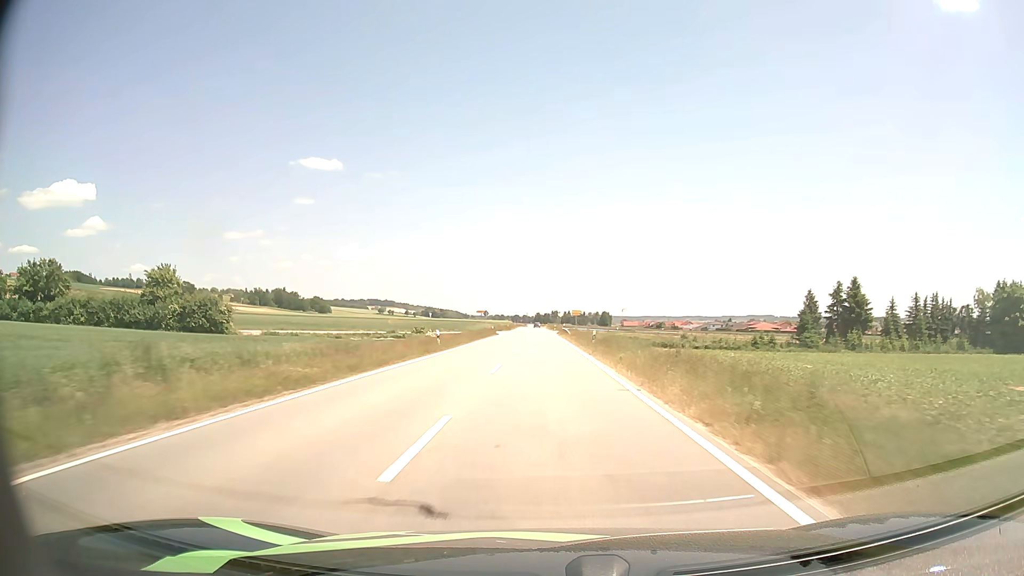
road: tertiary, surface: asphalt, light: Day
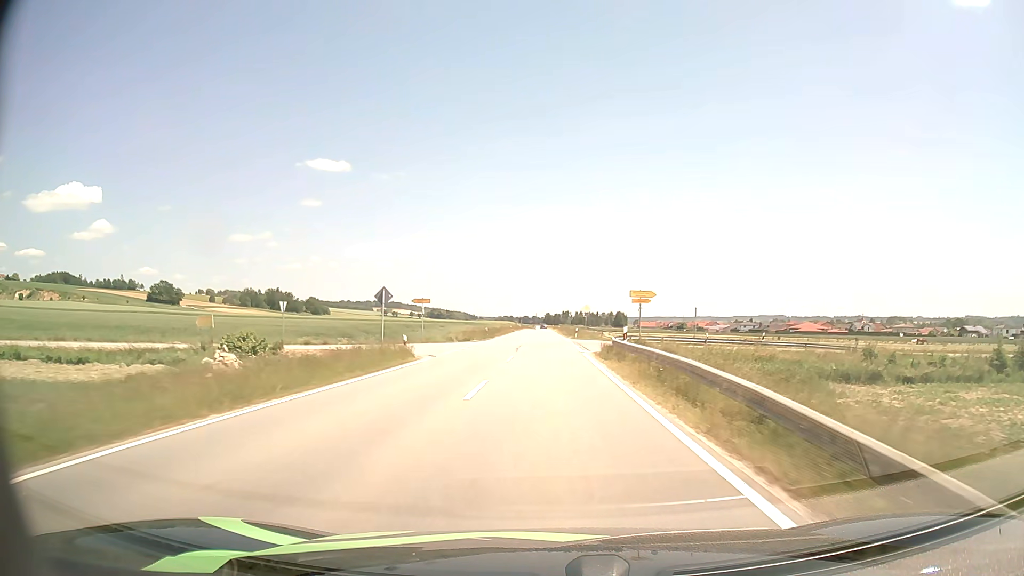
(-0.4, +55.8) m; -1°
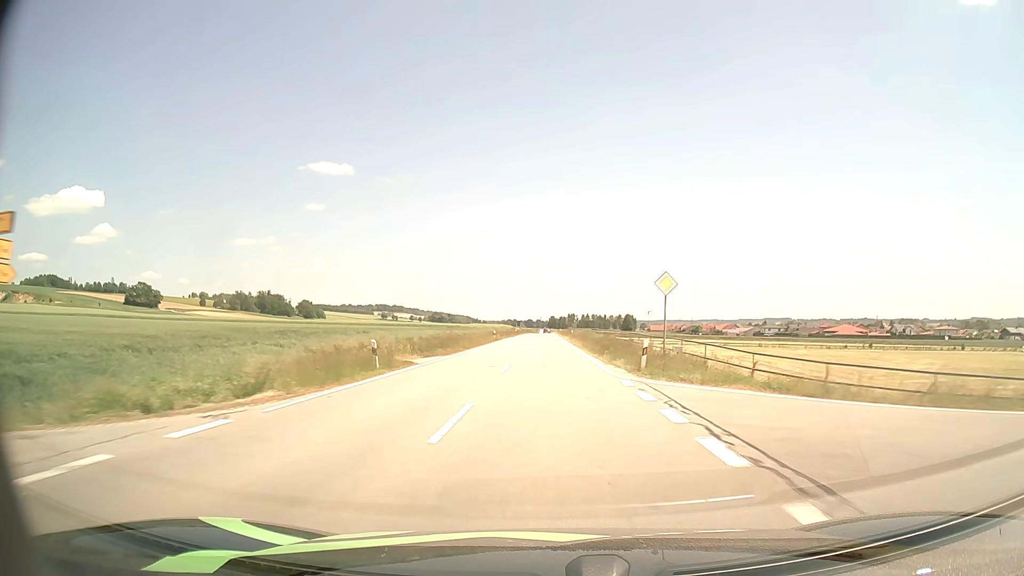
(-0.1, +41.5) m; 0°
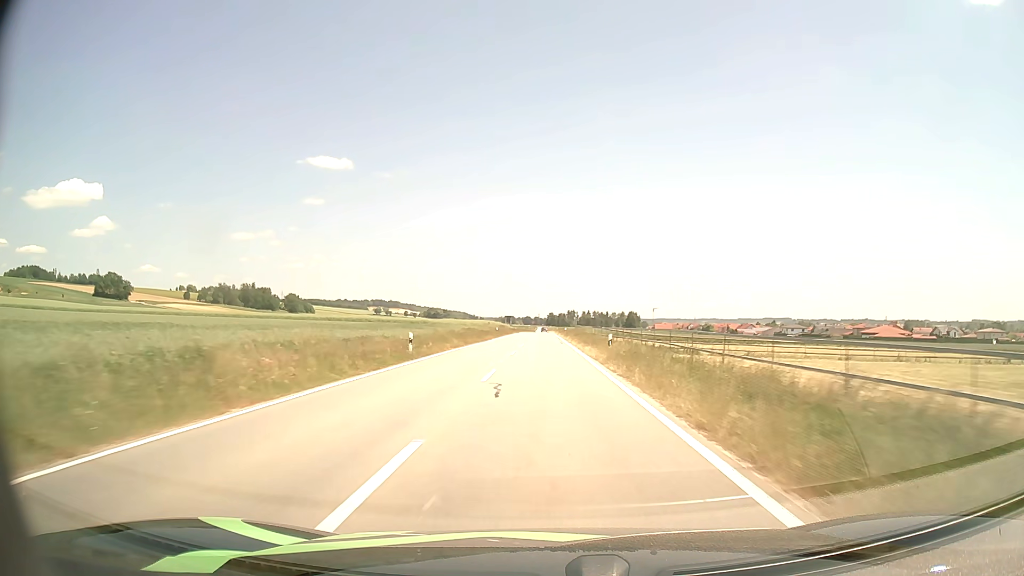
(-0.1, +41.6) m; 0°
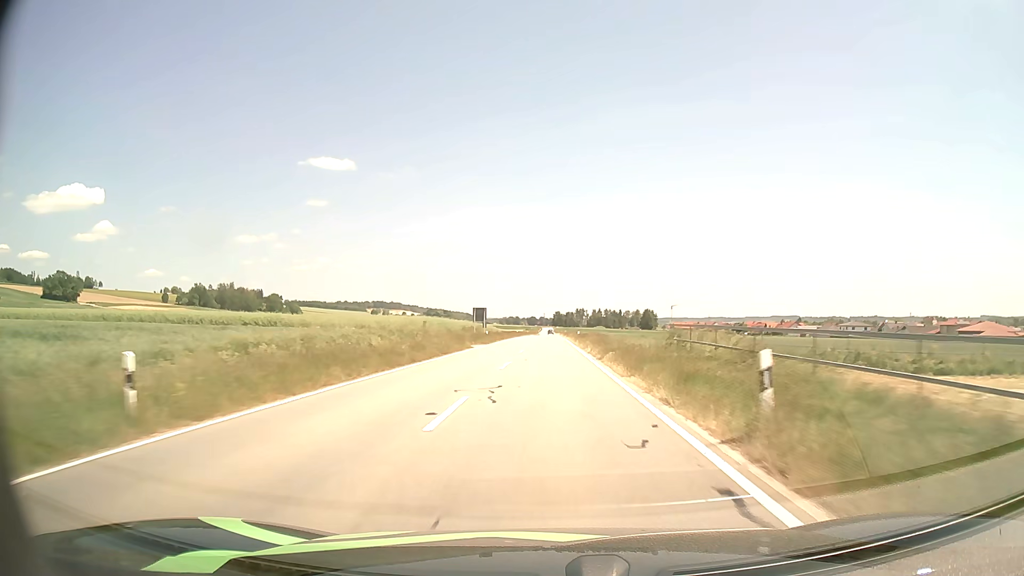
(-0.3, +69.7) m; -1°
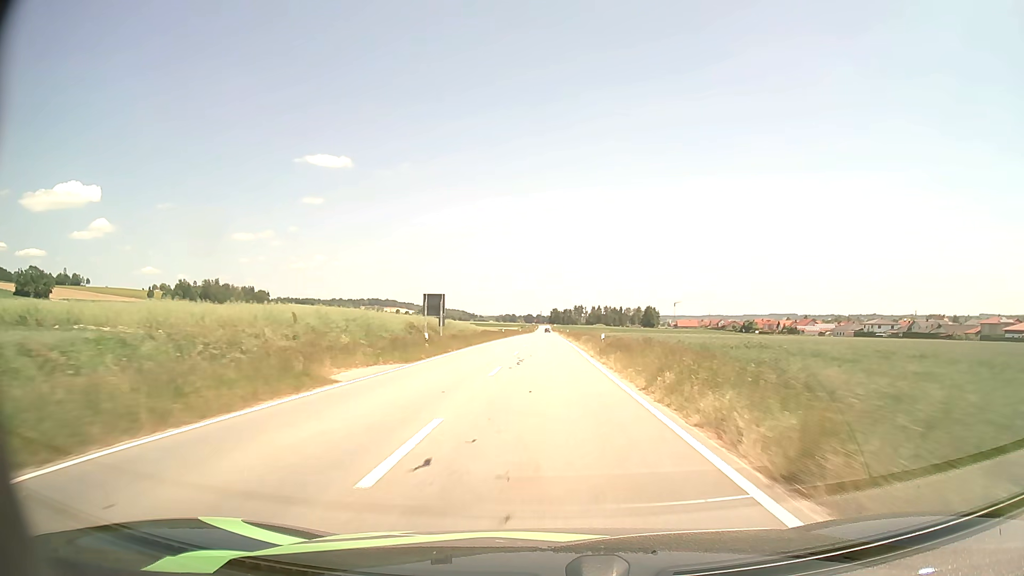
(+0.1, +27.9) m; 0°
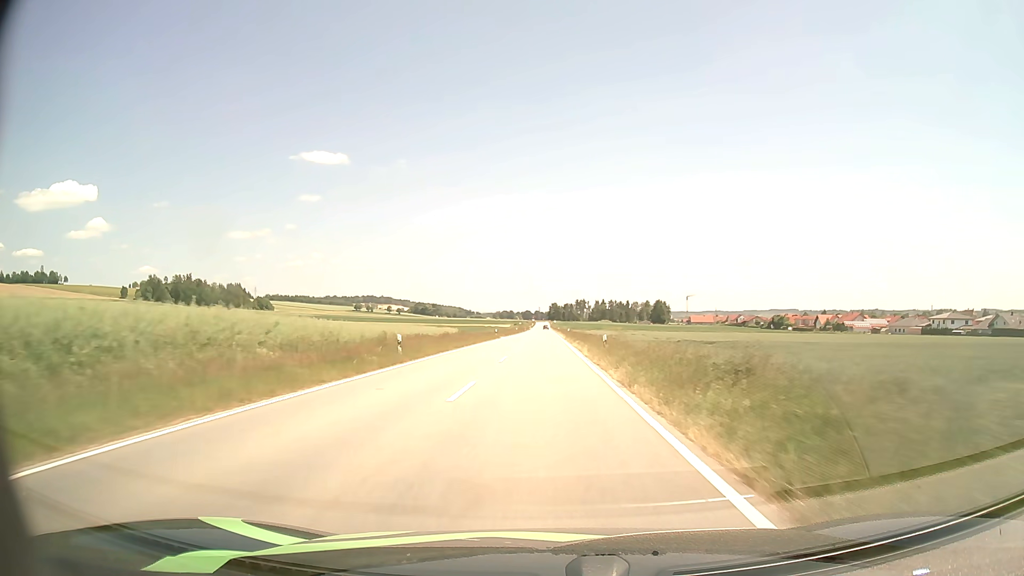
(+0.3, +55.9) m; 0°
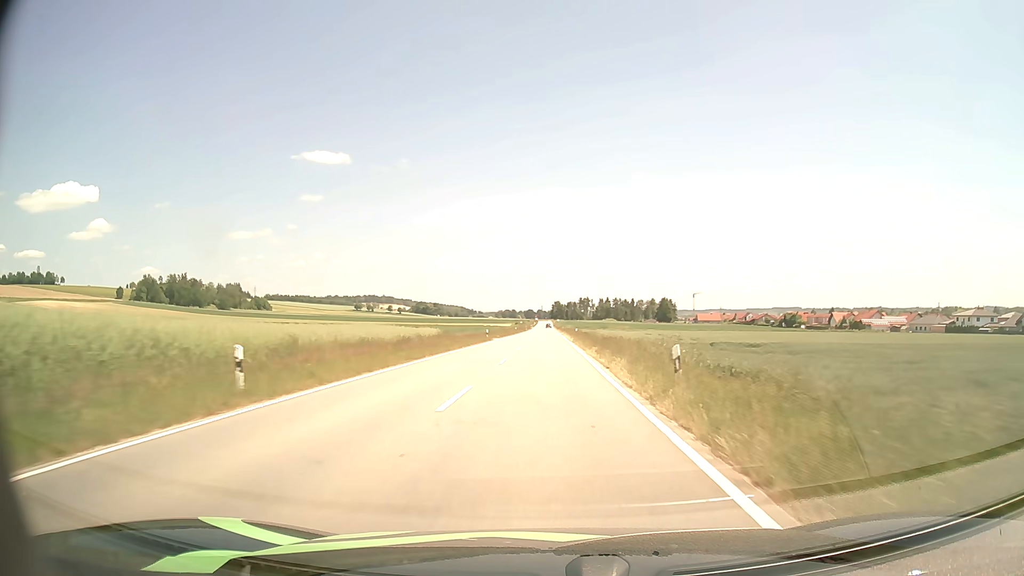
(0.0, +14.0) m; 0°
(0, +10) (0, +20) (0, +30) (0, +40) (0, +50) (0, +60) (0, +70) (0, +80) (0, +90) (0, +100) m
